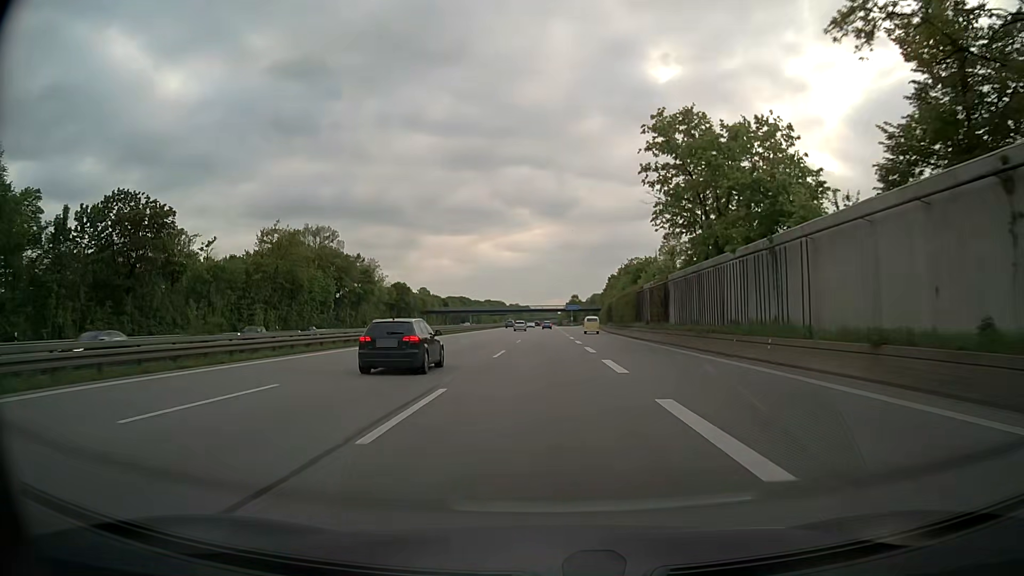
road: motorway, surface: asphalt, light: Day
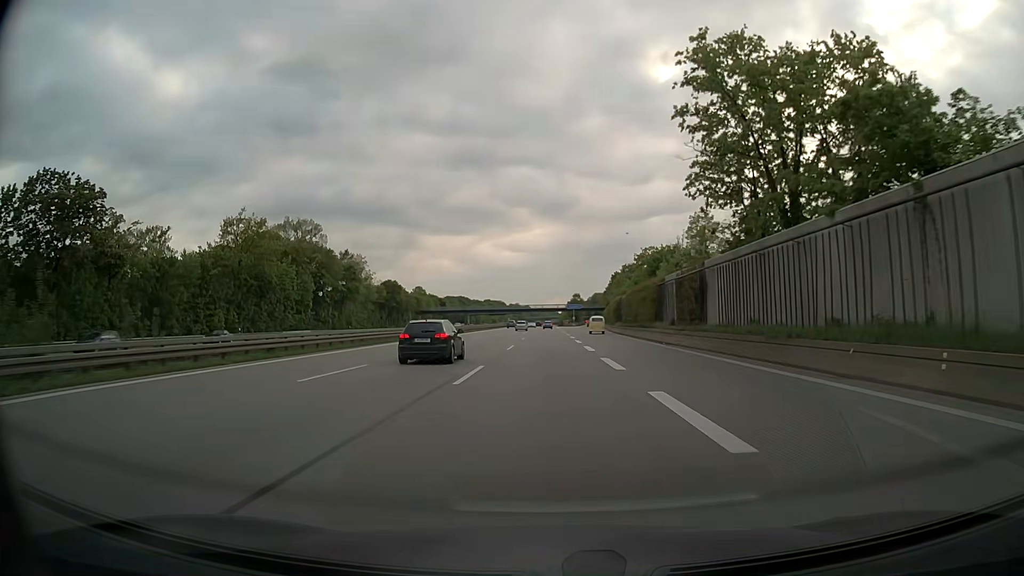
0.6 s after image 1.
(+0.1, +10.8) m; 0°
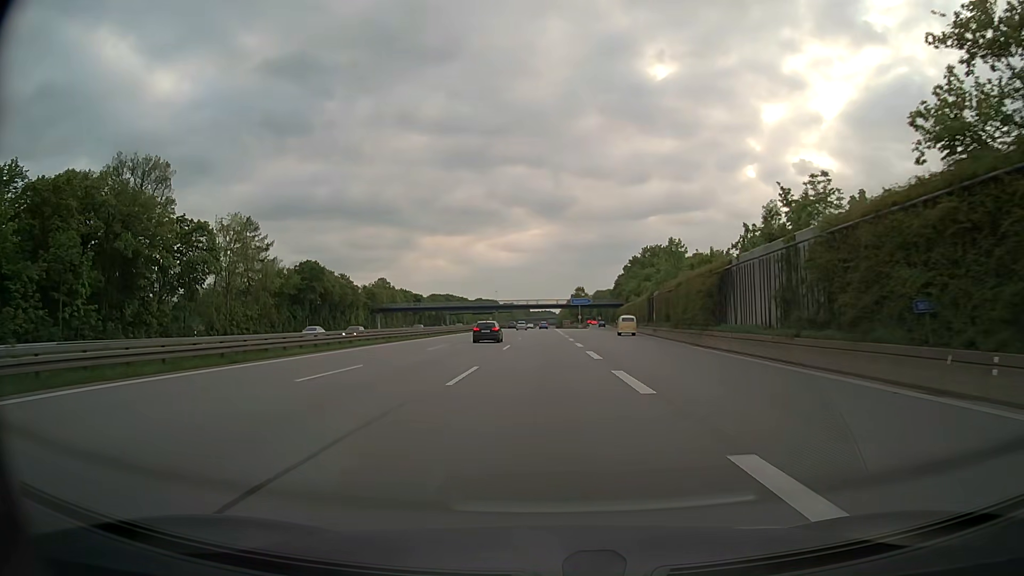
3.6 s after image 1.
(+0.4, +54.0) m; +1°
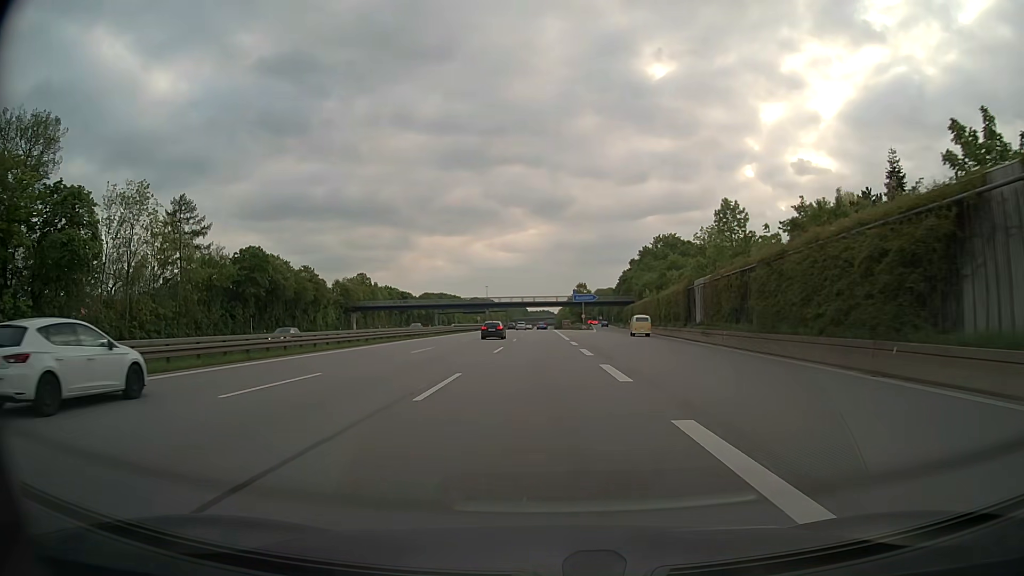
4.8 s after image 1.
(0.0, +21.6) m; 0°
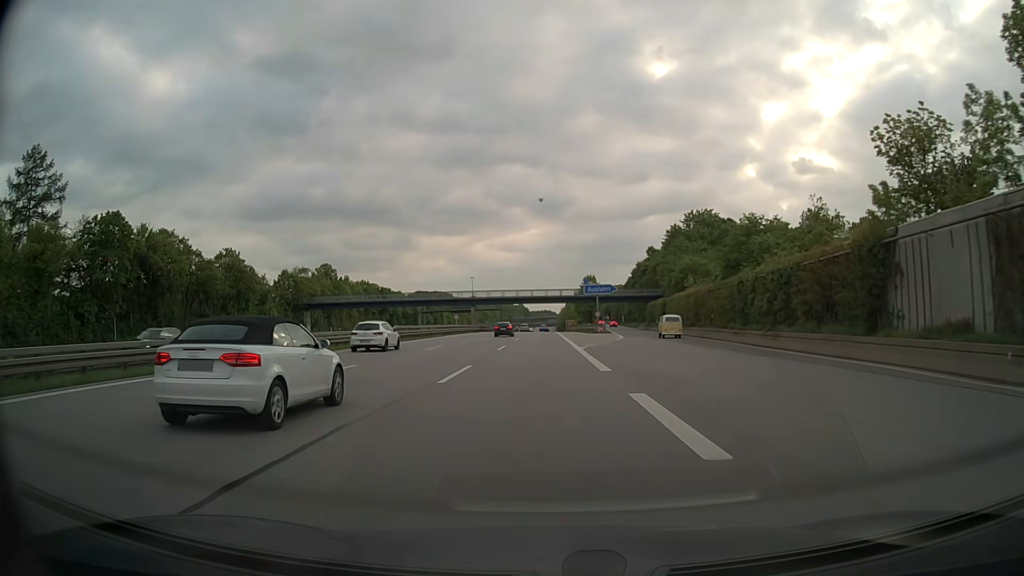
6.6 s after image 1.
(0.0, +32.4) m; 0°
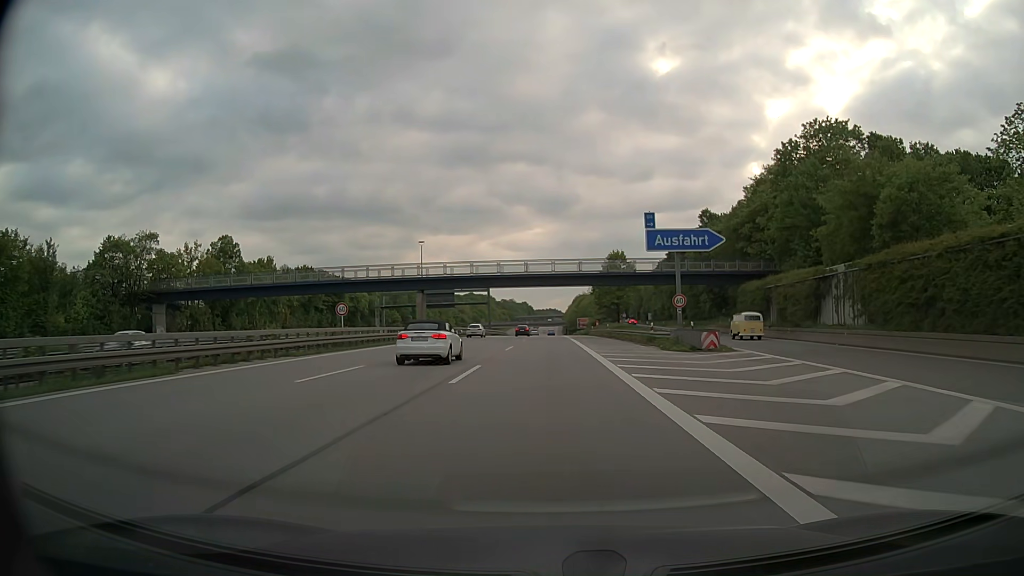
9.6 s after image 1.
(-0.1, +54.0) m; 0°
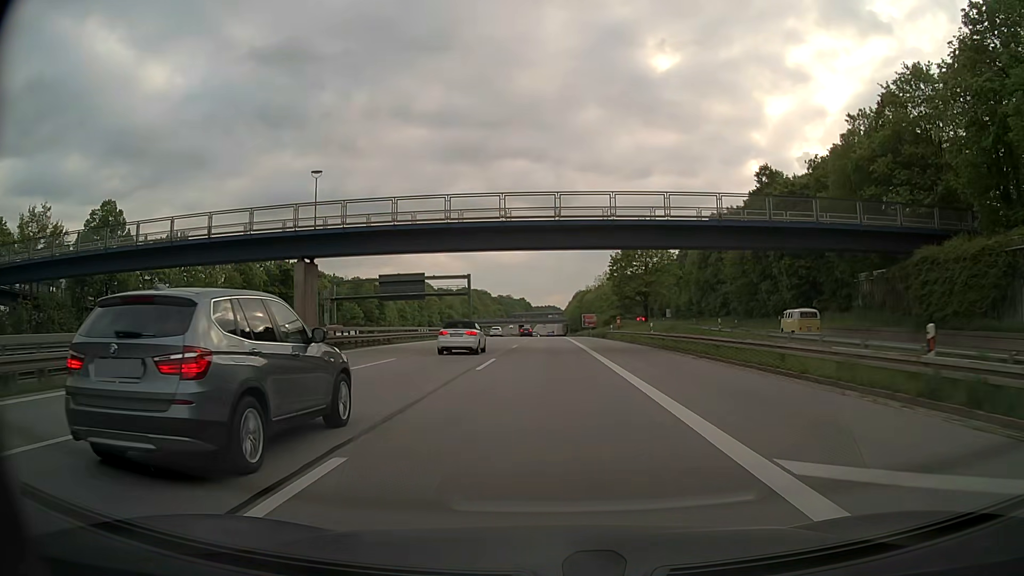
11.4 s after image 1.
(0.0, +32.3) m; 0°
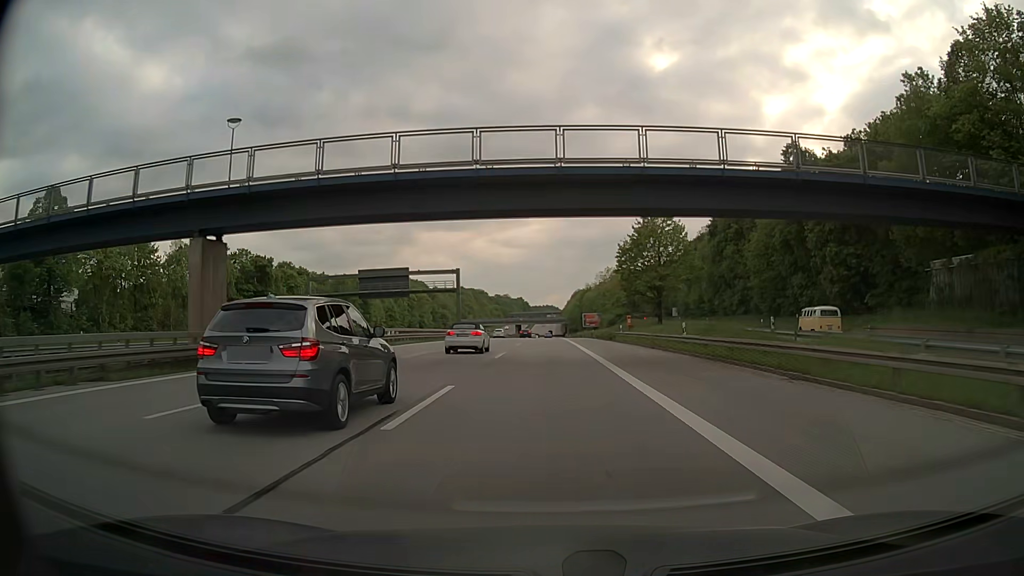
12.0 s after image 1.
(0.0, +10.8) m; 0°
(0, +10) (0, +20) (0, +30) (0, +40) (0, +50) (0, +60) (0, +70) (0, +80) (0, +90) (+1, +100) m
